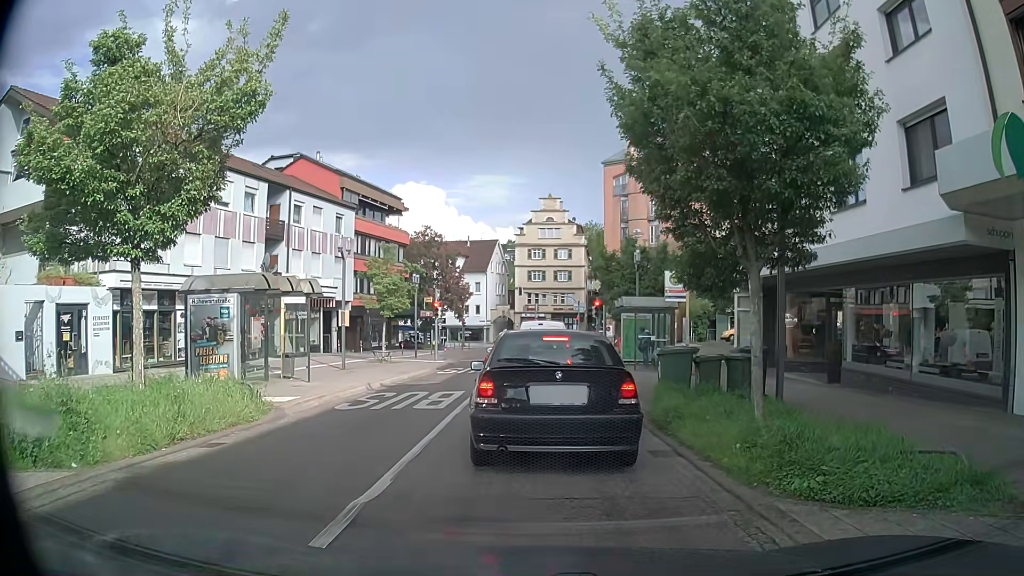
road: secondary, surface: asphalt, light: Day
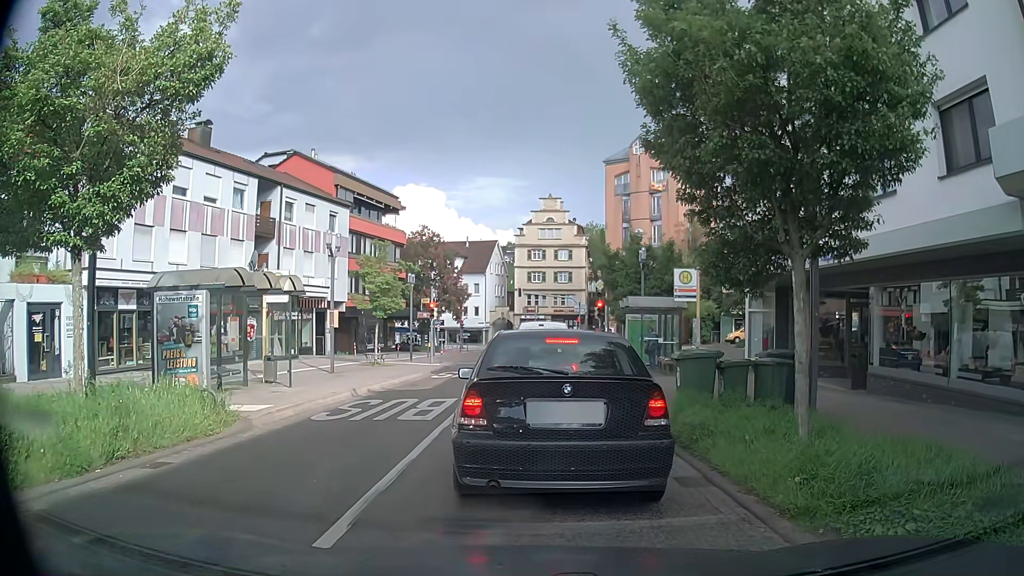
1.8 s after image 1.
(0.0, +1.4) m; -1°
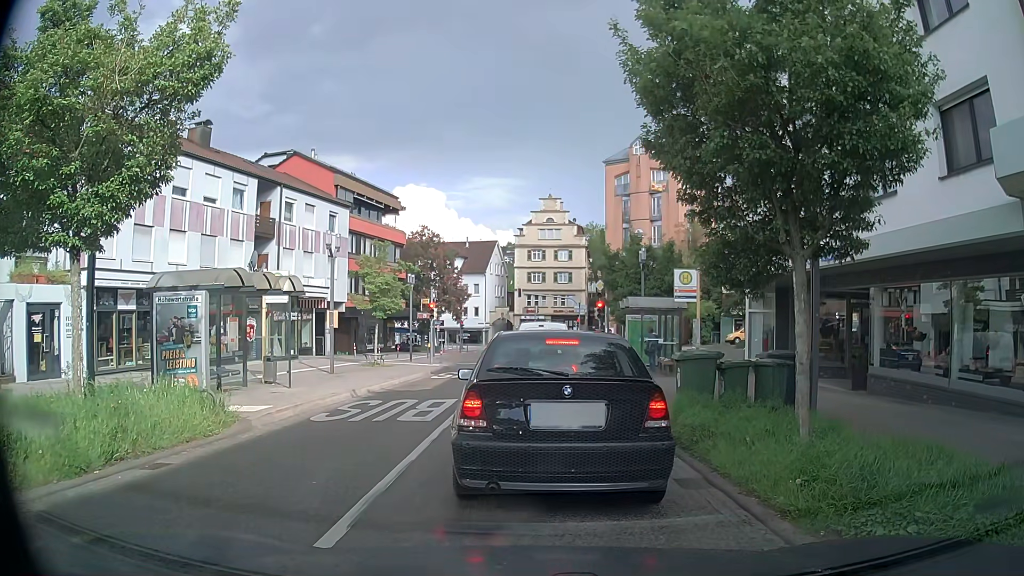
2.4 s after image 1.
(0.0, +0.1) m; 0°
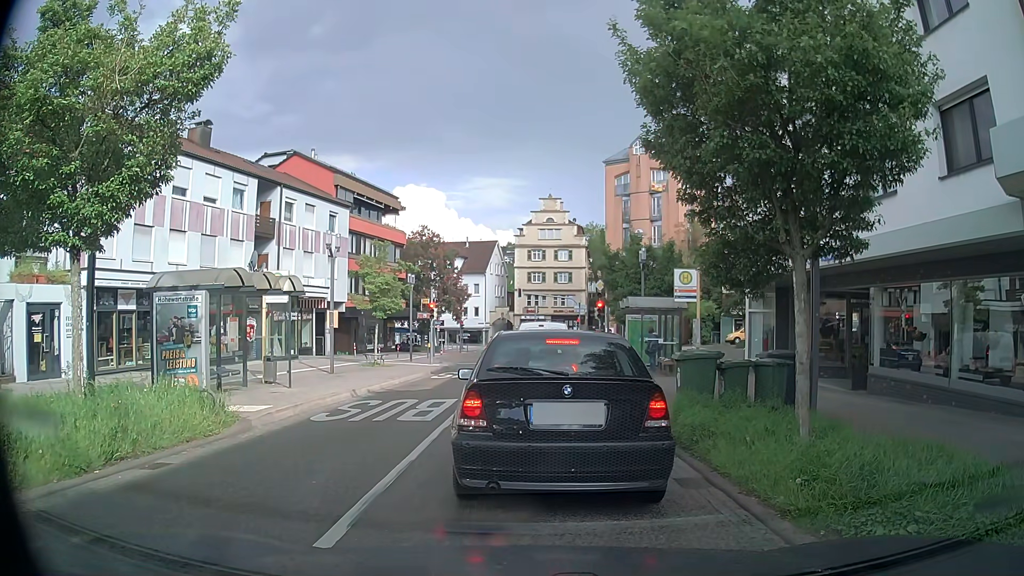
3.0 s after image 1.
(0.0, 0.0) m; 0°
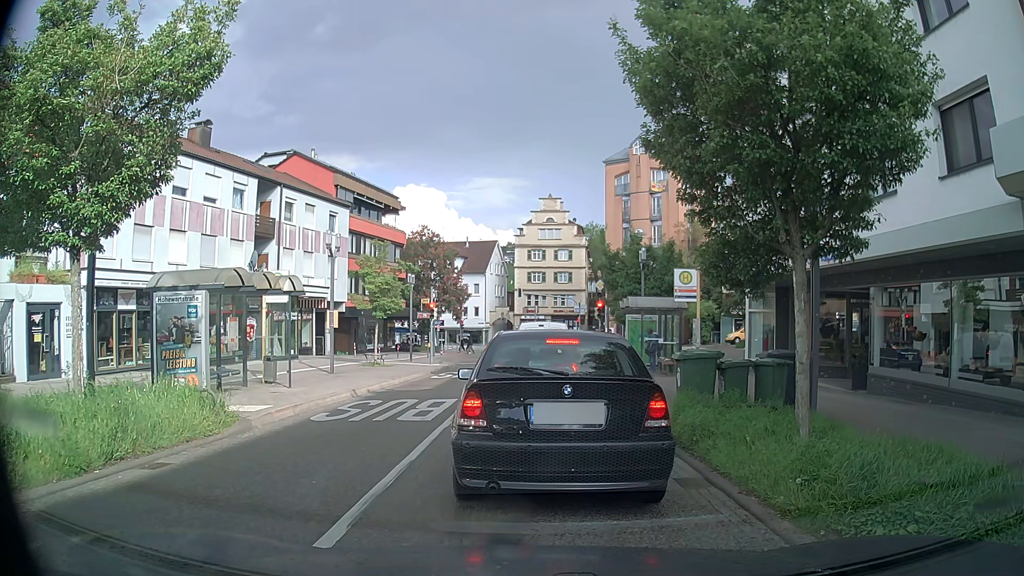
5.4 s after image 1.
(0.0, 0.0) m; 0°
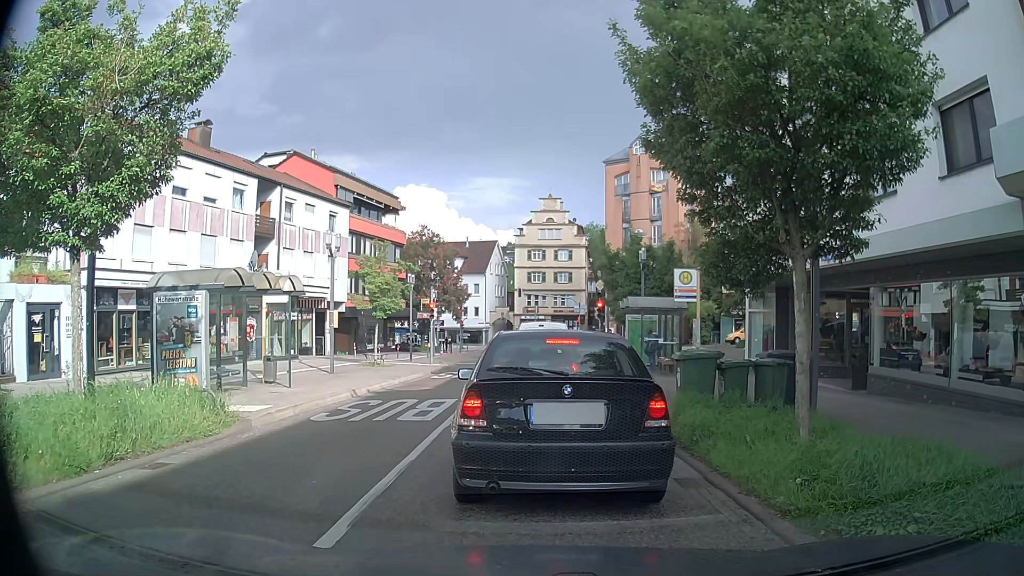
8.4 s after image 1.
(0.0, 0.0) m; 0°
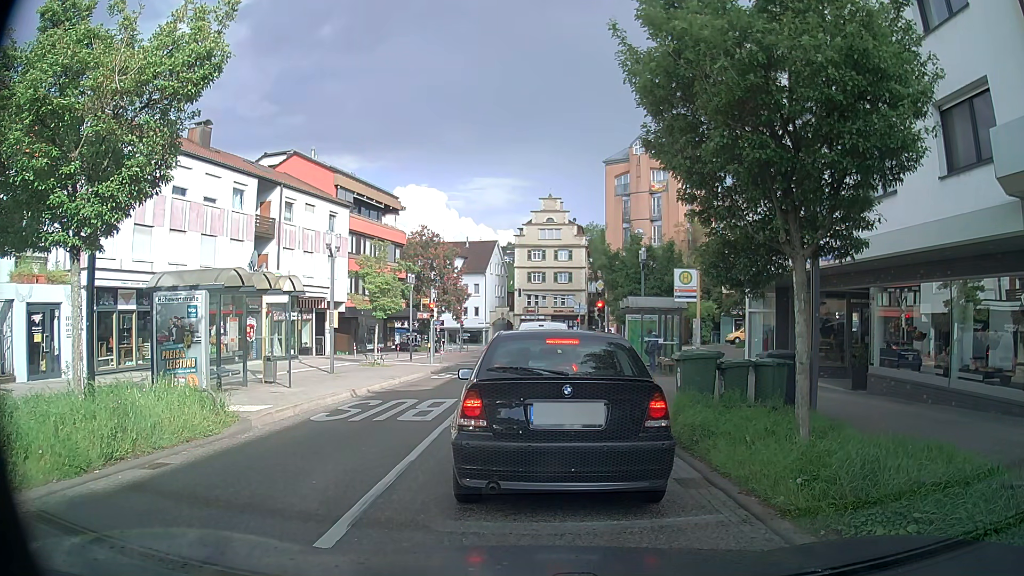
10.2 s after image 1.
(0.0, 0.0) m; 0°
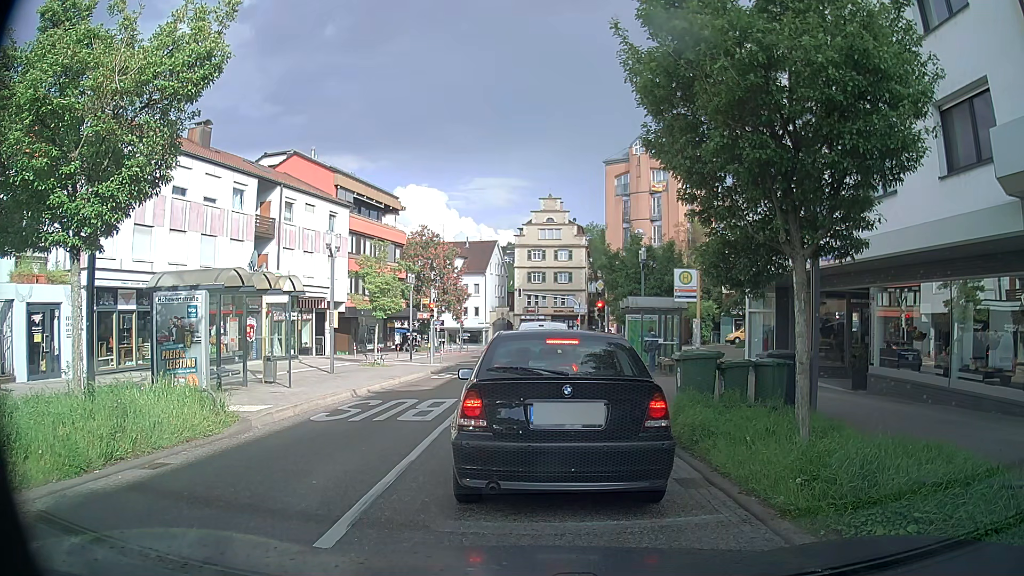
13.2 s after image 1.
(0.0, 0.0) m; 0°
